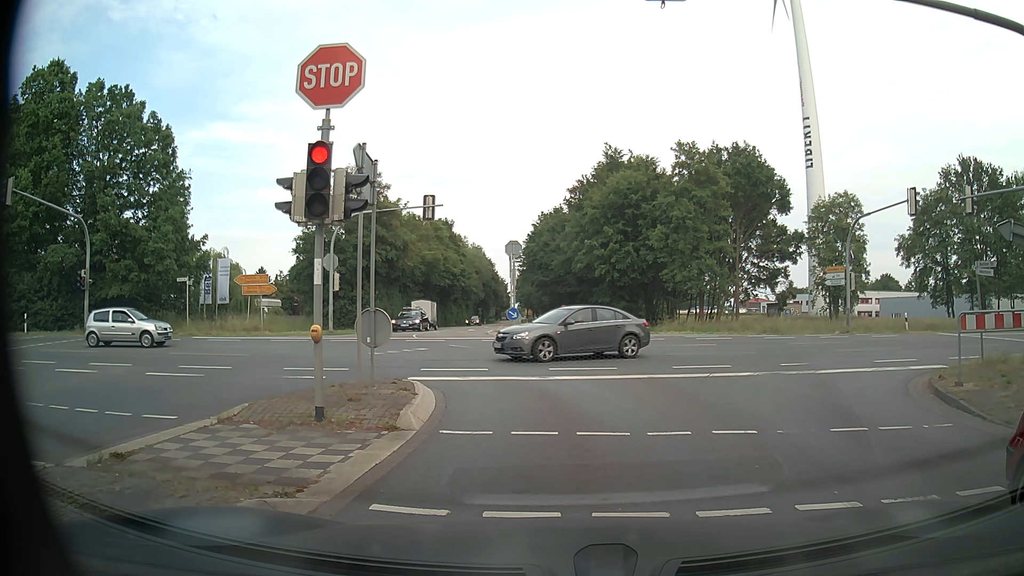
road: tertiary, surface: asphalt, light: Day
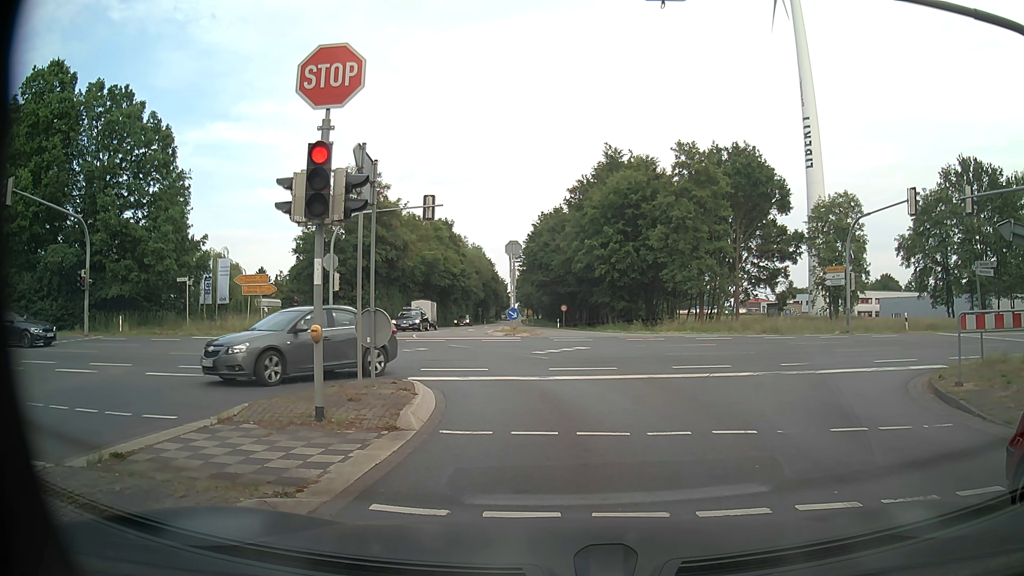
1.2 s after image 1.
(0.0, 0.0) m; 0°
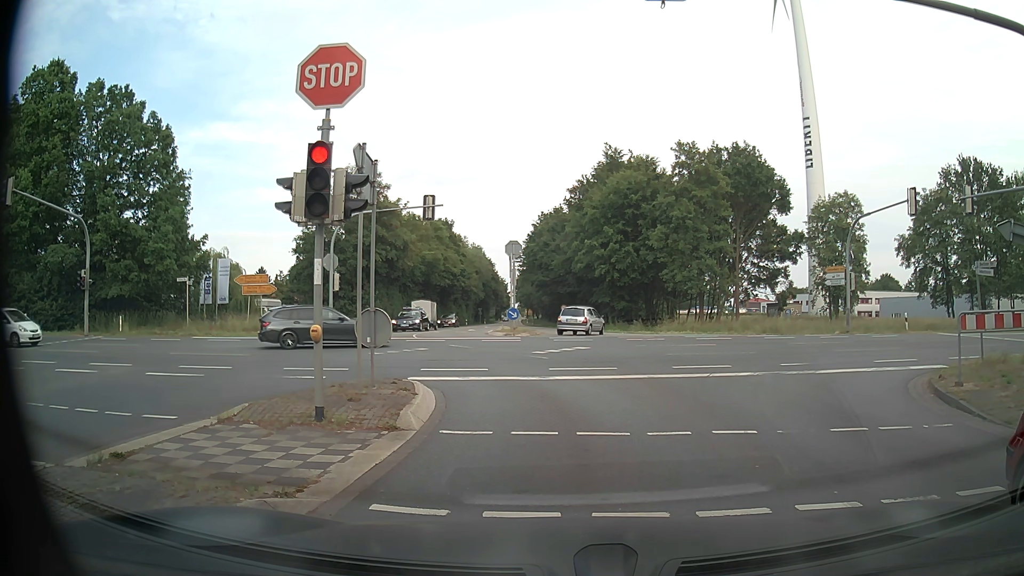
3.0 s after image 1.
(0.0, 0.0) m; 0°
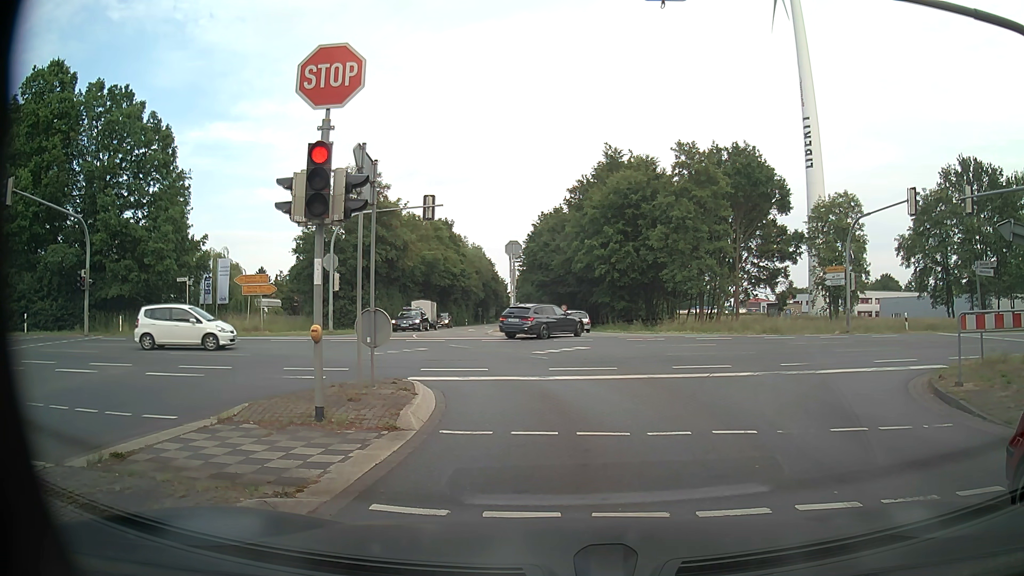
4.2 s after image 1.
(0.0, 0.0) m; 0°
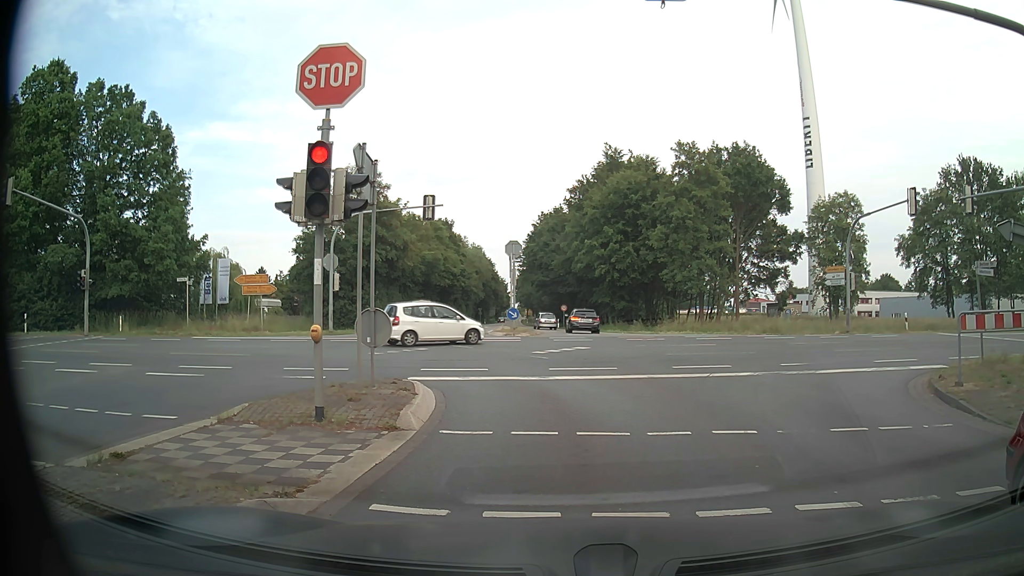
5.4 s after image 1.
(0.0, 0.0) m; 0°
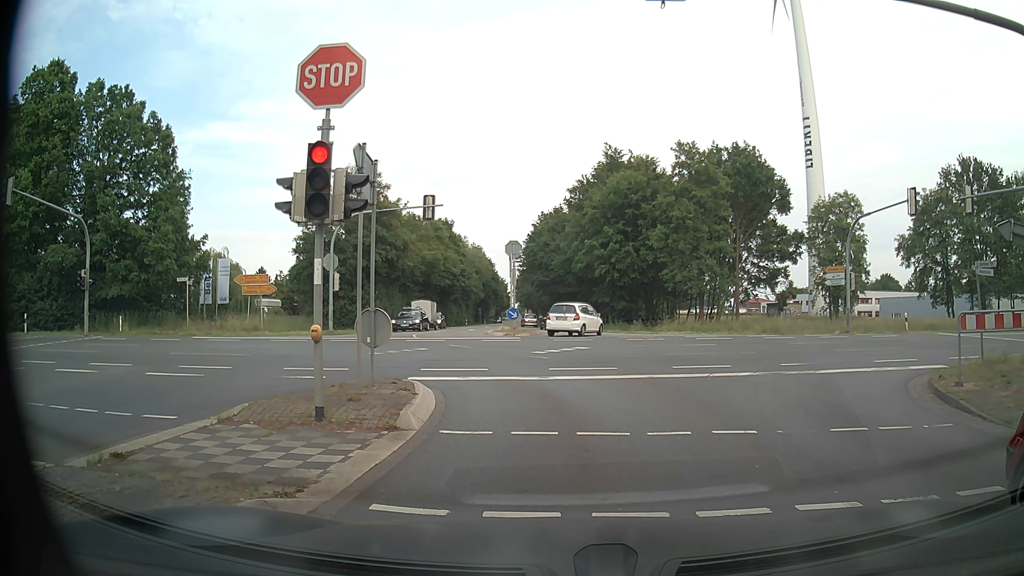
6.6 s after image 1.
(0.0, 0.0) m; 0°
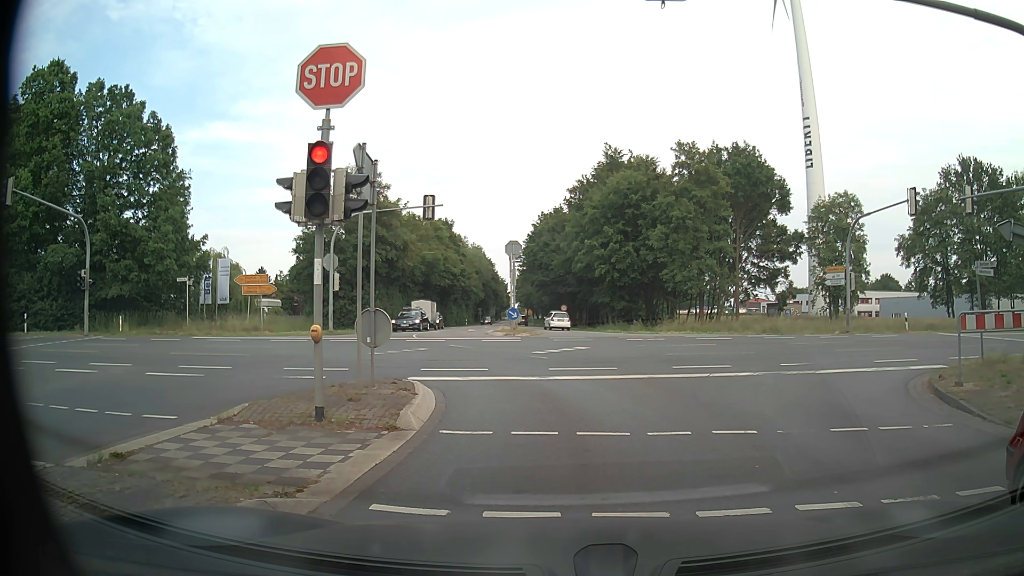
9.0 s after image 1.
(0.0, 0.0) m; 0°
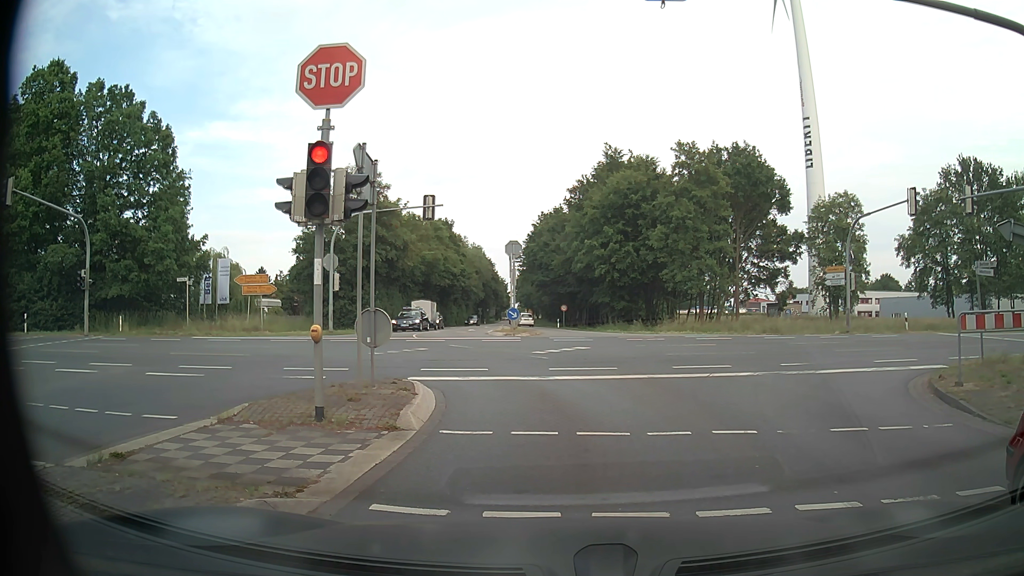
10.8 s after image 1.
(0.0, 0.0) m; 0°
(0, +10) (-3, +20) (-11, +25) (-21, +25) (-30, +23) (-40, +21) (-50, +18) (-60, +16) (-69, +14) (-79, +12) m
